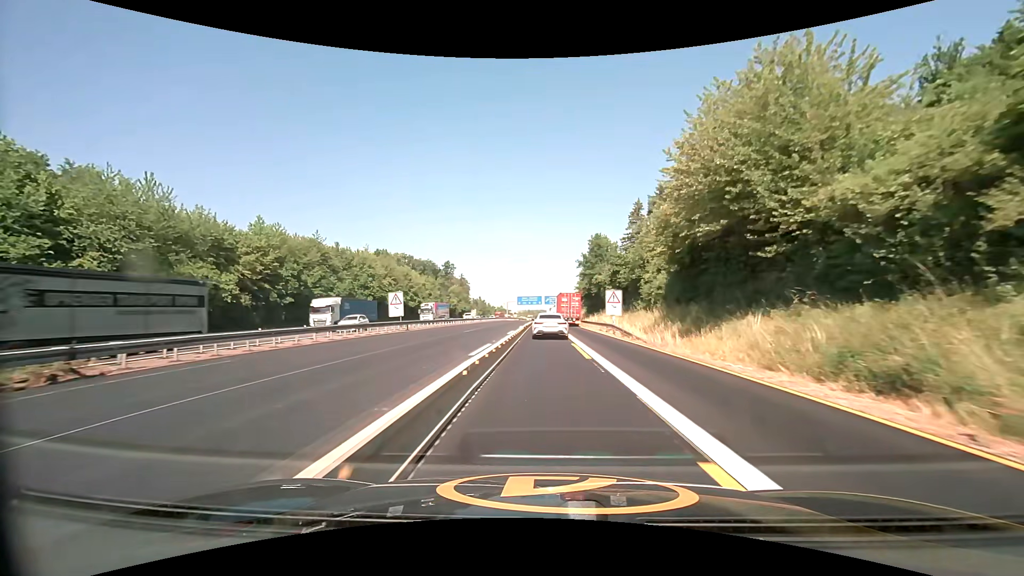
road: motorway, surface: asphalt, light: Day
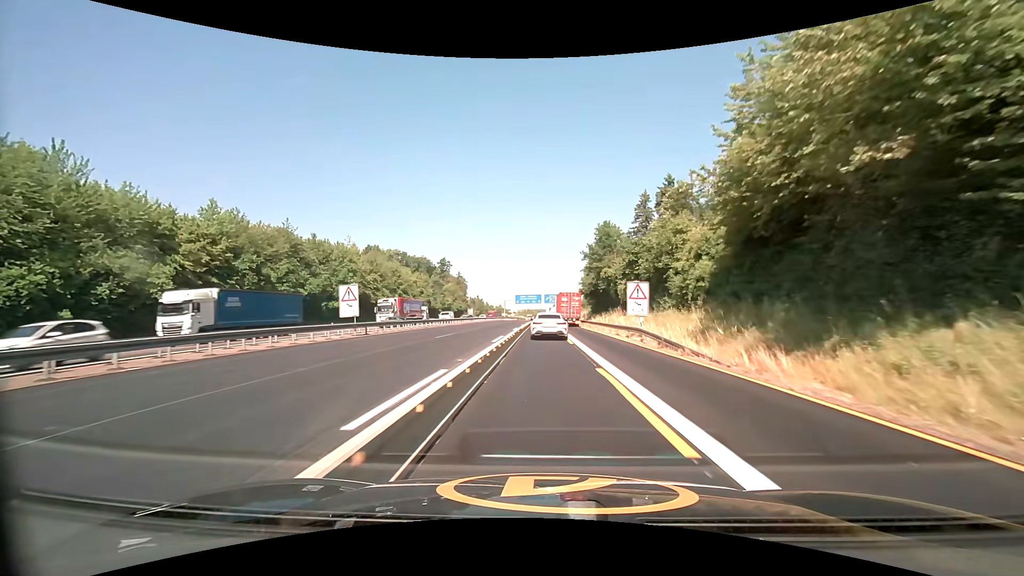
(0.0, +10.2) m; 0°
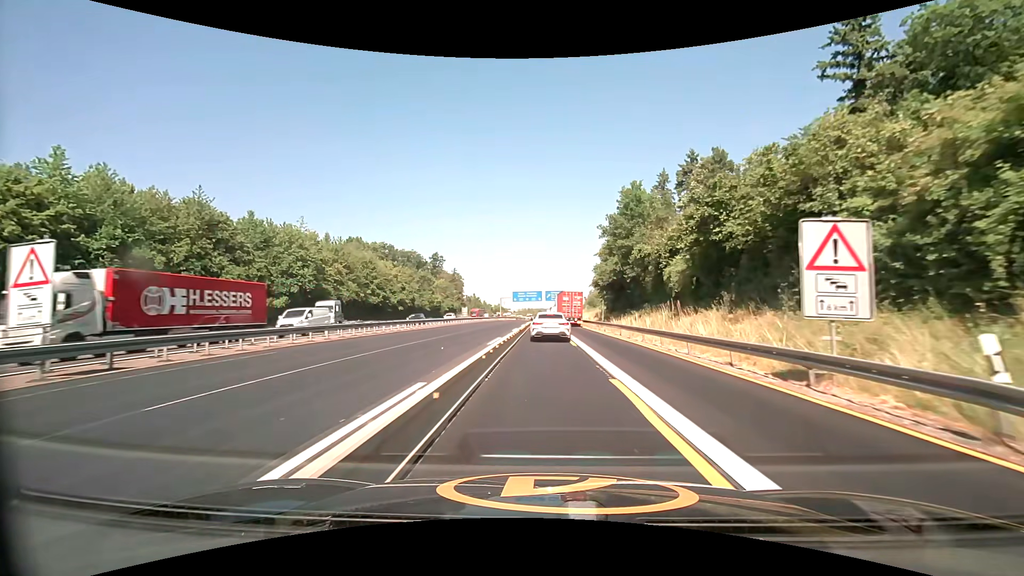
(0.0, +20.2) m; 0°
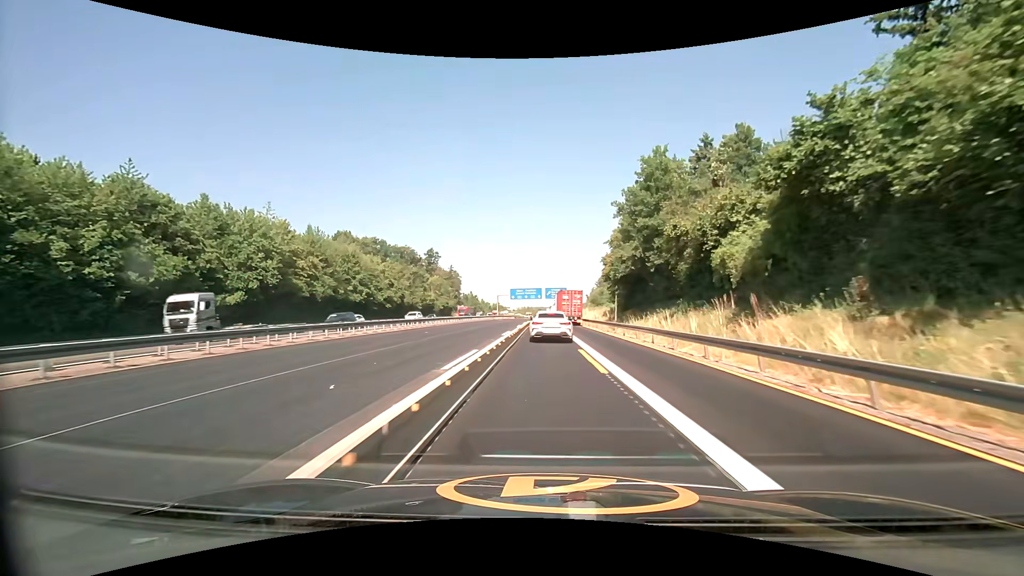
(0.0, +9.8) m; 0°
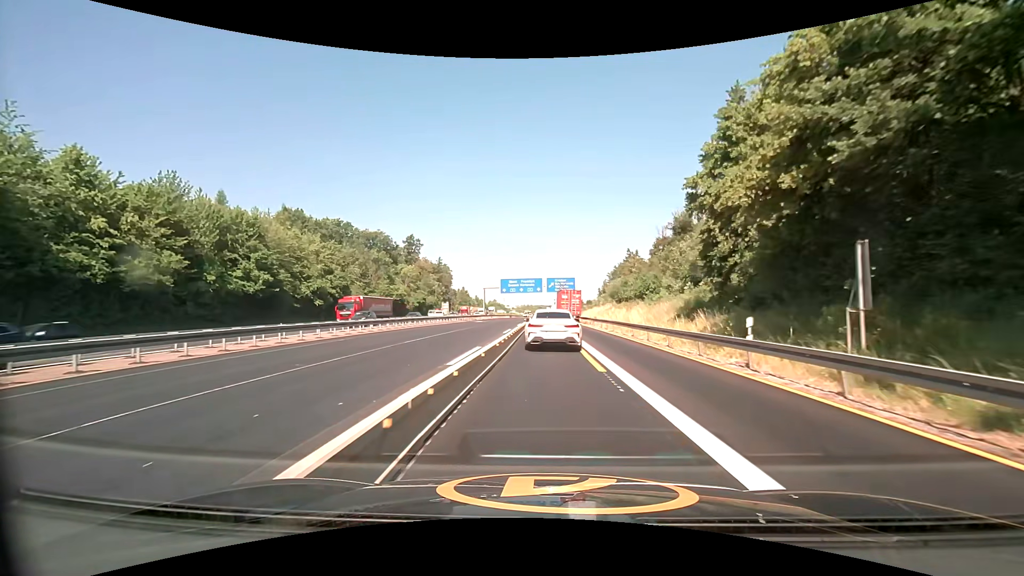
(0.0, +34.7) m; 0°
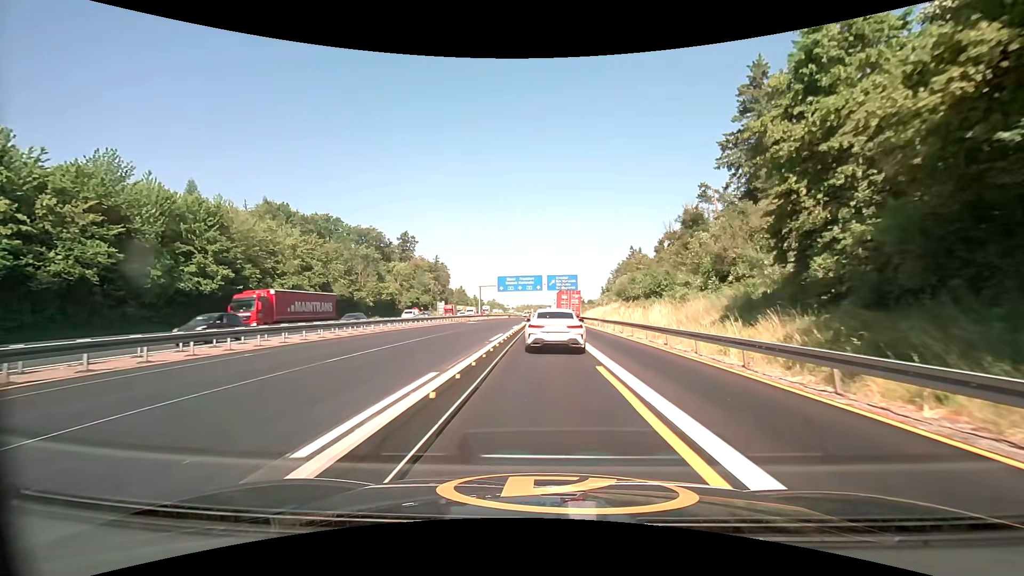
(0.0, +7.7) m; 0°
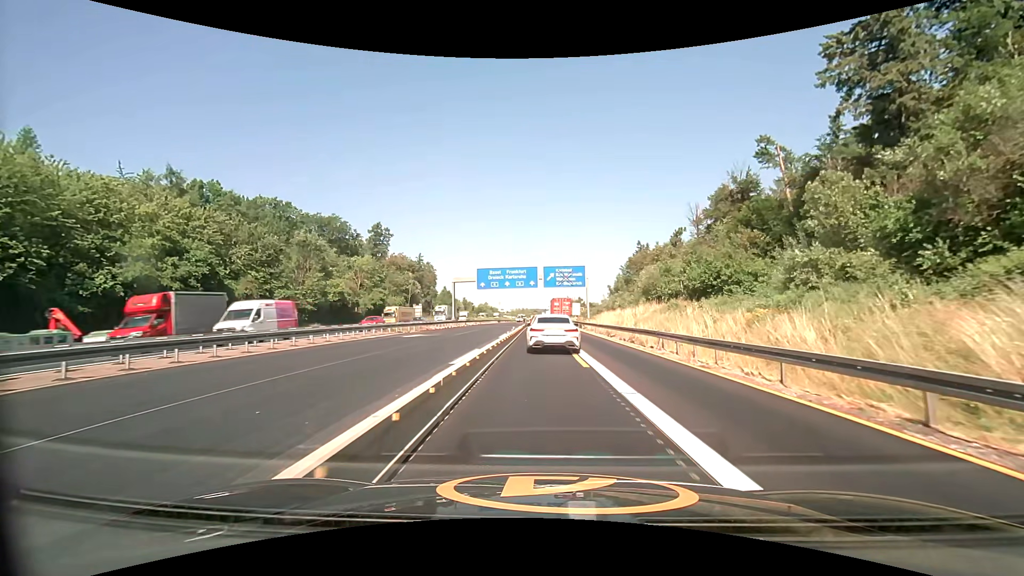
(+0.1, +26.2) m; 0°
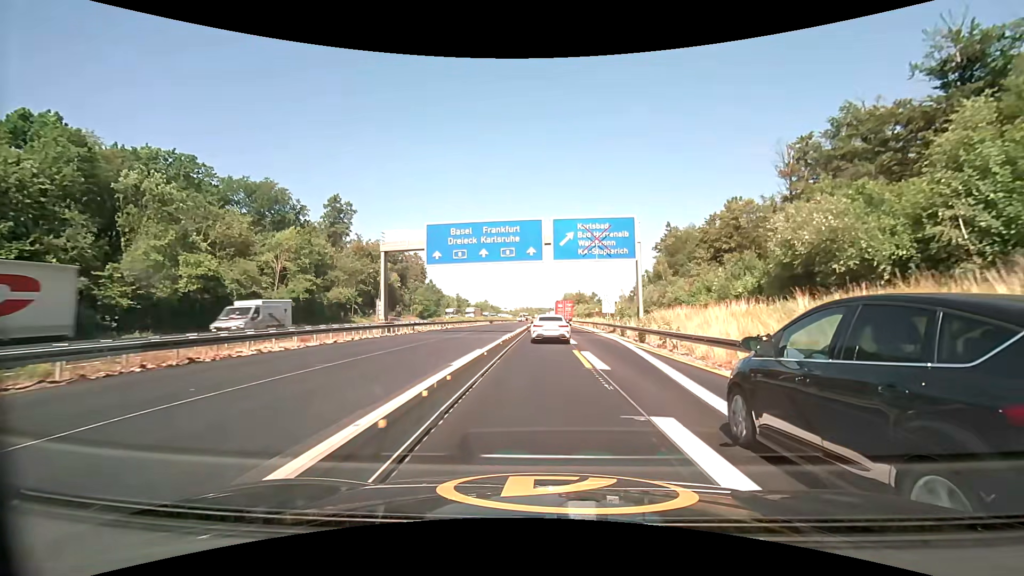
(0.0, +36.7) m; 0°
(0, +10) (0, +20) (0, +30) (0, +40) (0, +50) (0, +60) (0, +70) (0, +80) (0, +90) (0, +100) m
